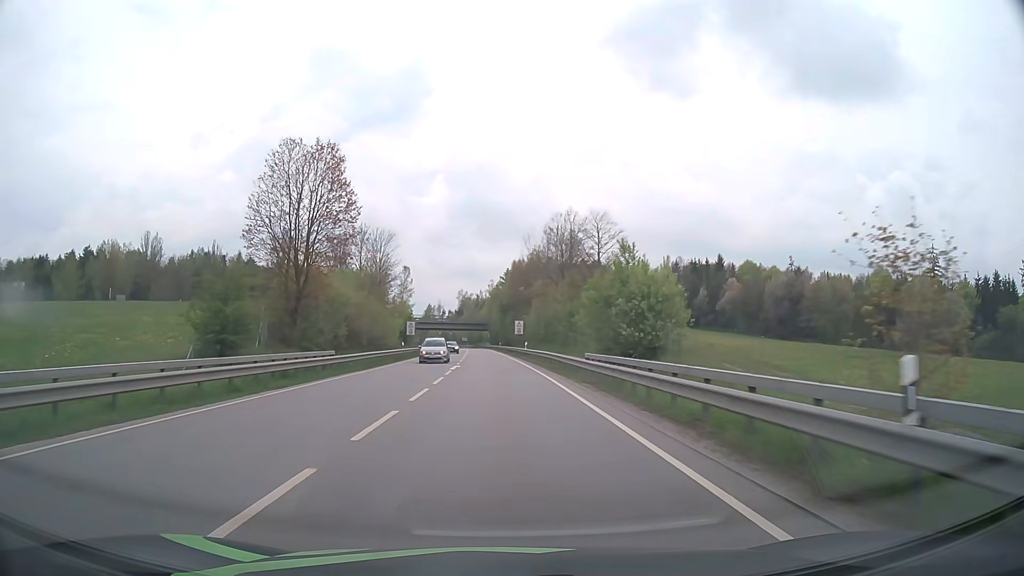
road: primary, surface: asphalt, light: Day
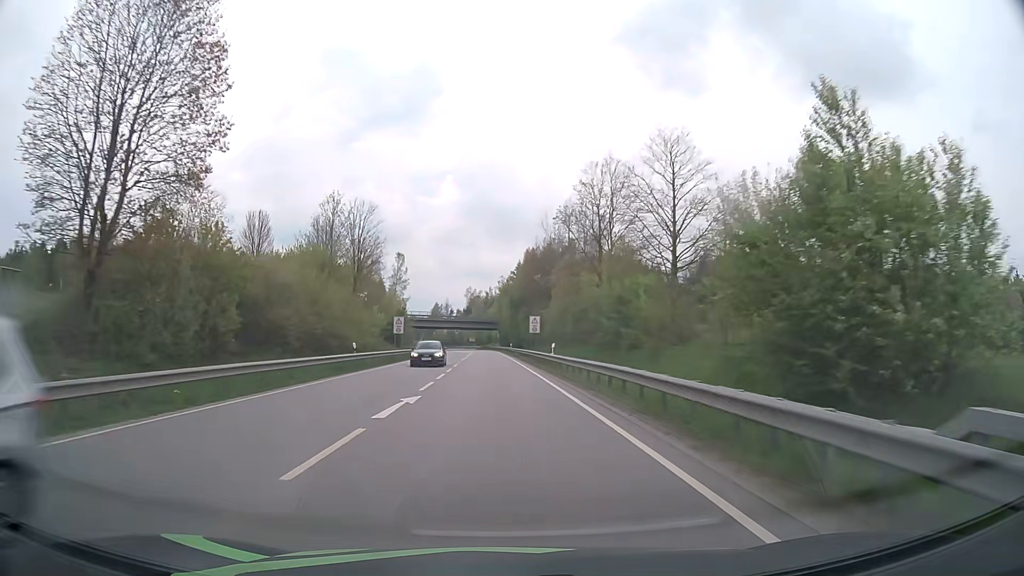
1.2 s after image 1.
(-0.2, +20.8) m; -1°
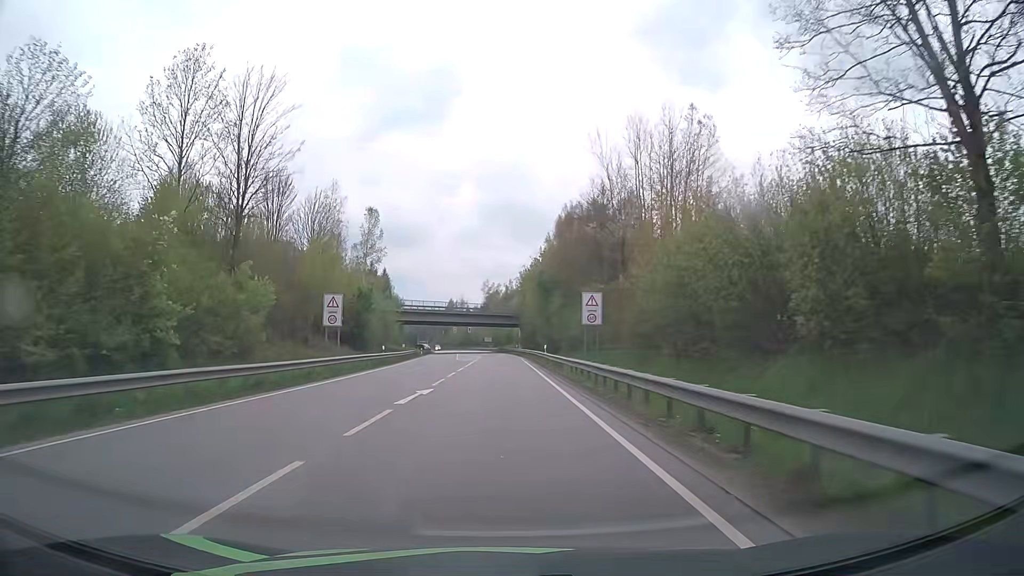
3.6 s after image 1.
(-0.6, +38.9) m; -2°
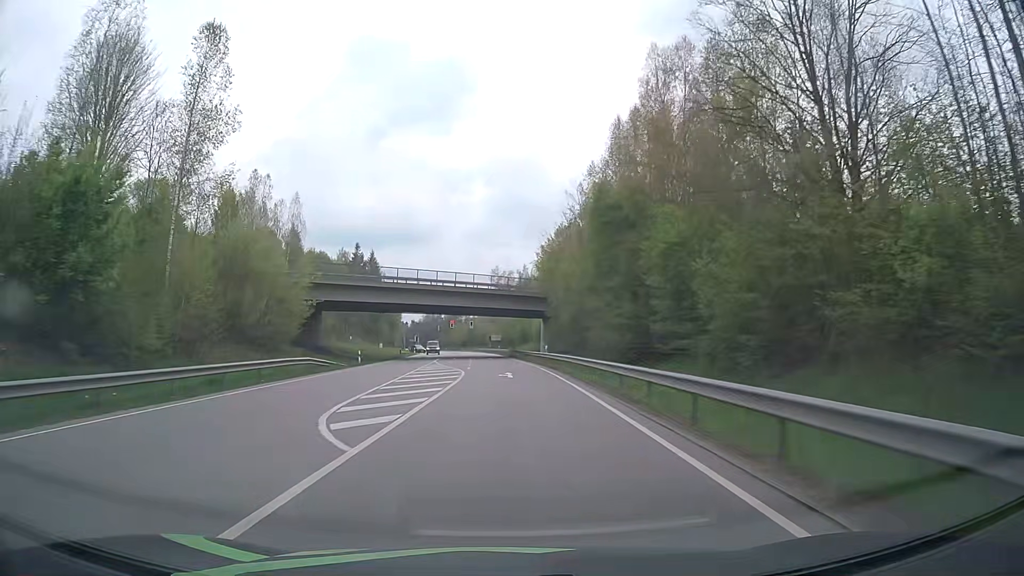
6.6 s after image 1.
(-0.4, +46.6) m; -1°
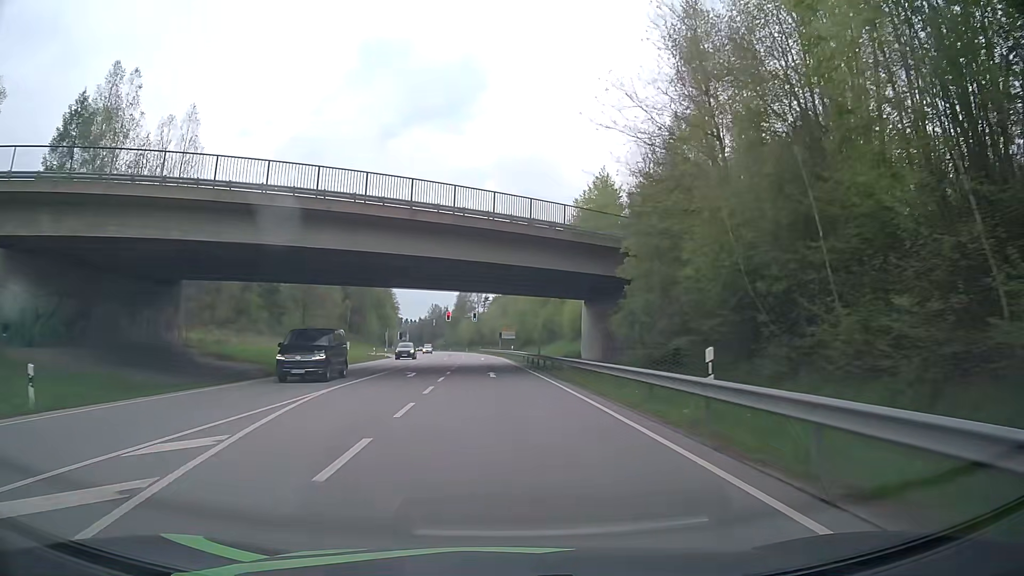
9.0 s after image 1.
(-0.3, +36.8) m; -2°
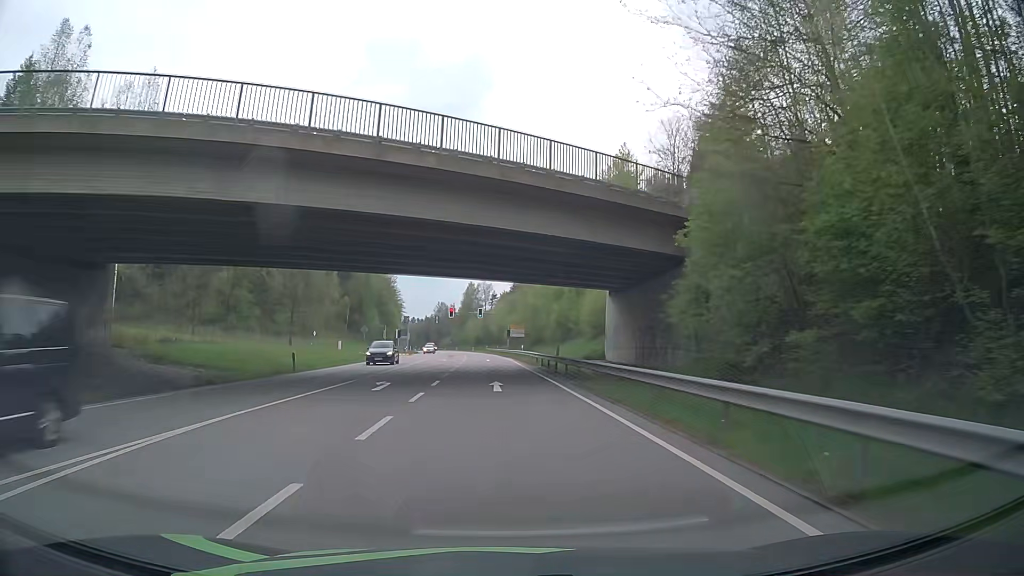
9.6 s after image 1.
(0.0, +9.2) m; 0°
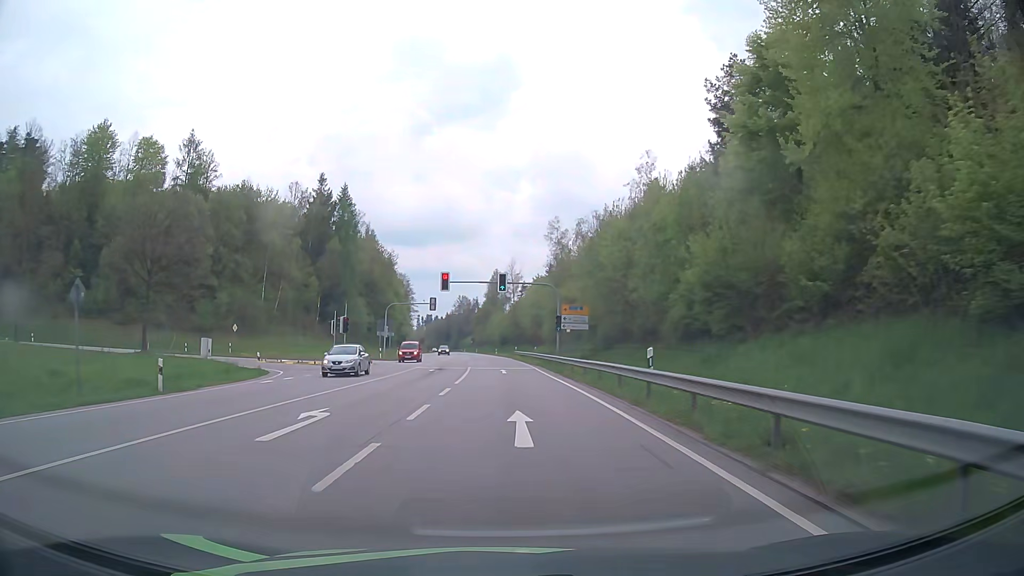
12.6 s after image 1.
(-1.0, +45.7) m; -3°
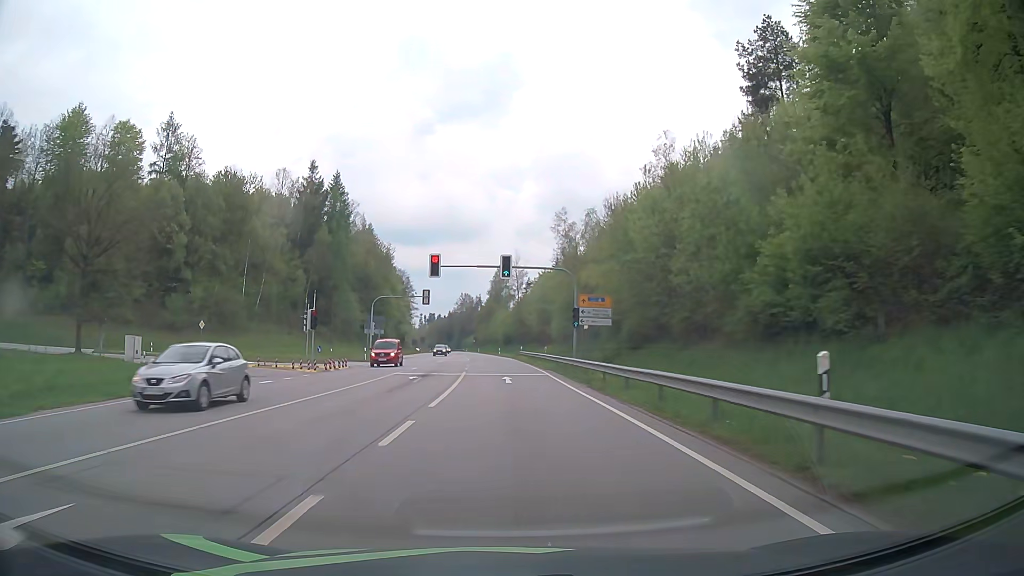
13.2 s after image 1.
(+0.2, +9.1) m; +1°
(0, +10) (0, +20) (0, +30) (-1, +40) (-1, +50) (-1, +60) (-2, +70) (-3, +80) (-3, +90) (-4, +100) m
